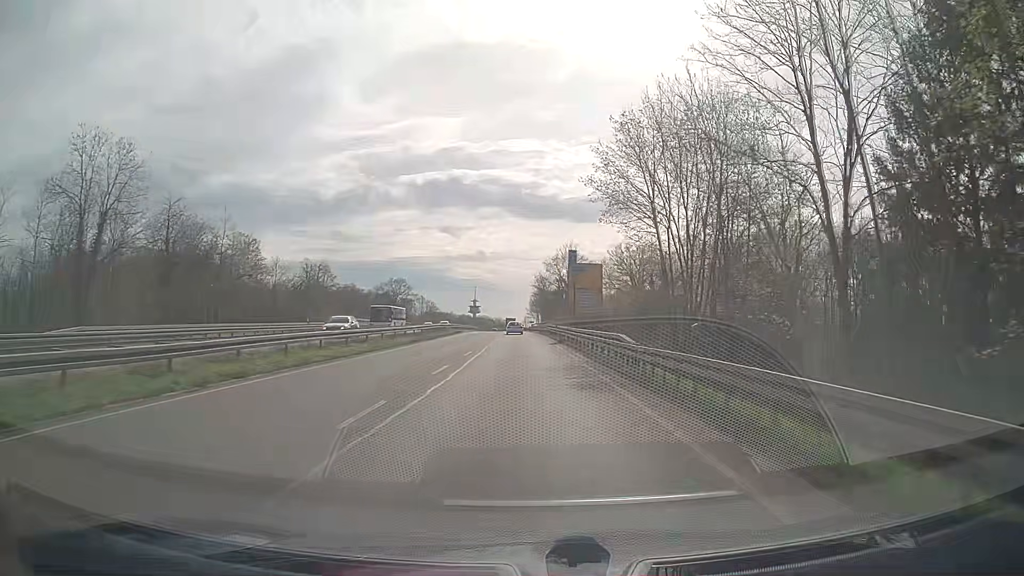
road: trunk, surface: asphalt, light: Day
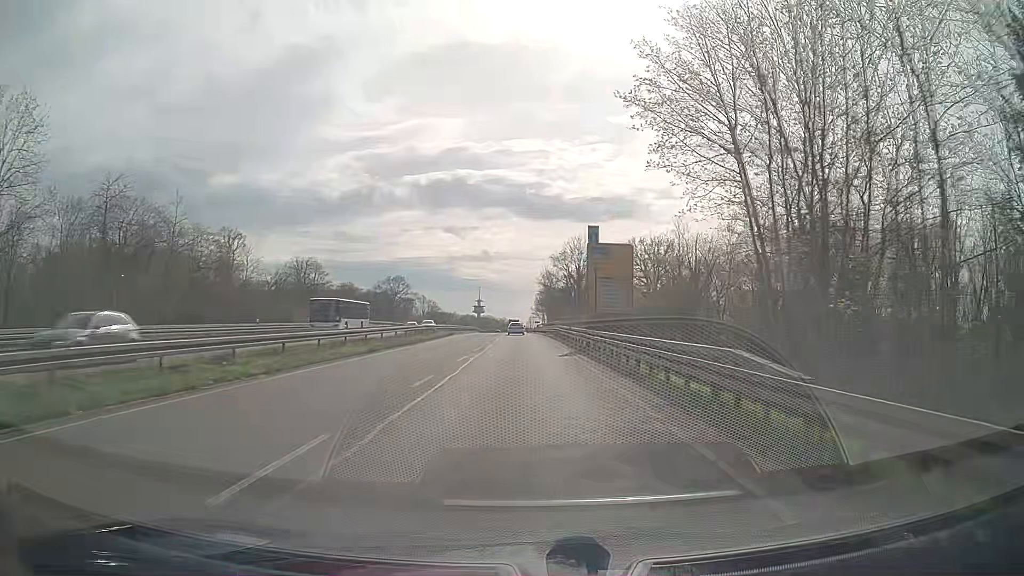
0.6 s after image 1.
(0.0, +12.5) m; 0°
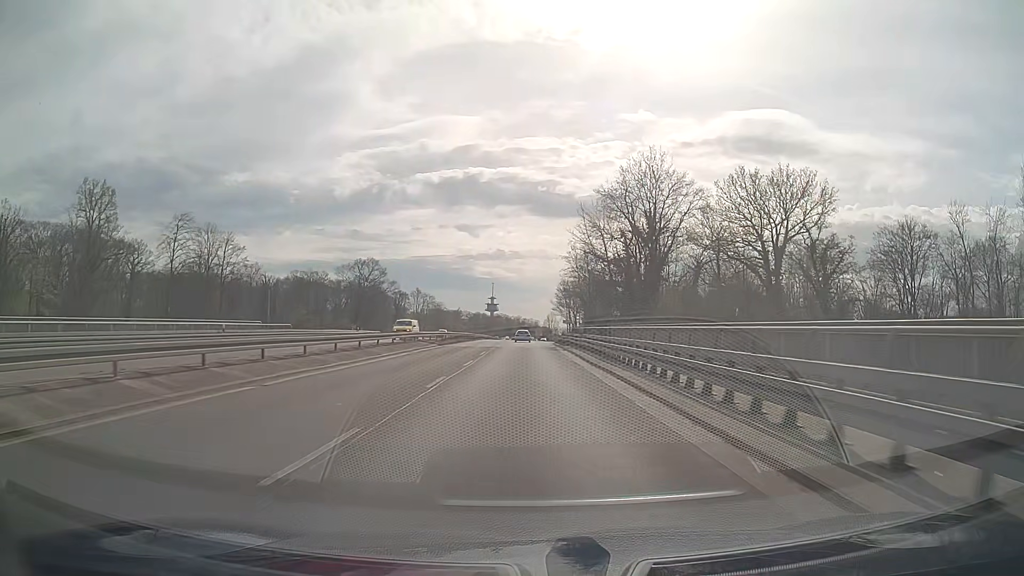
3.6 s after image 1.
(-0.9, +62.4) m; -1°
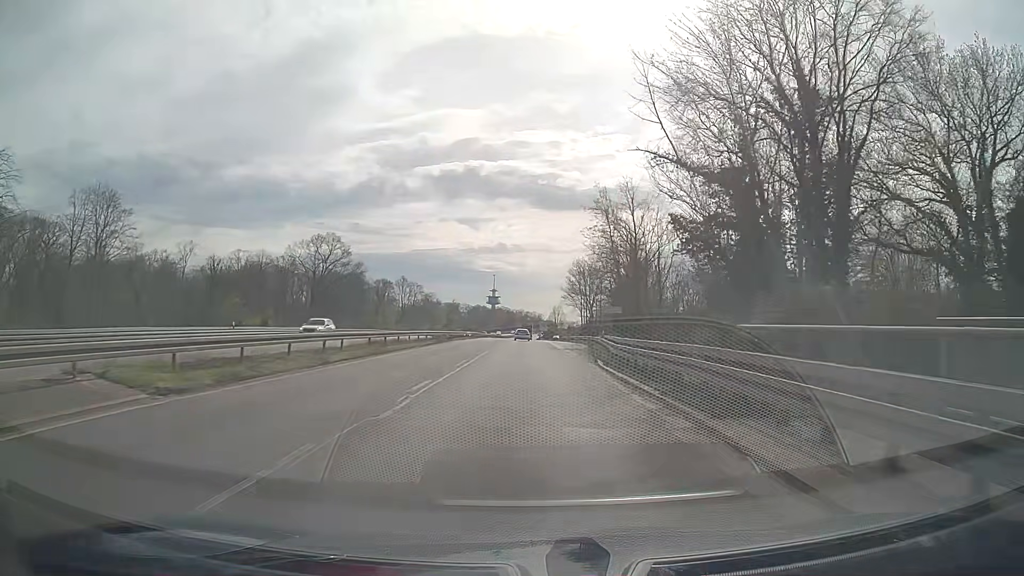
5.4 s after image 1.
(-0.2, +37.5) m; 0°
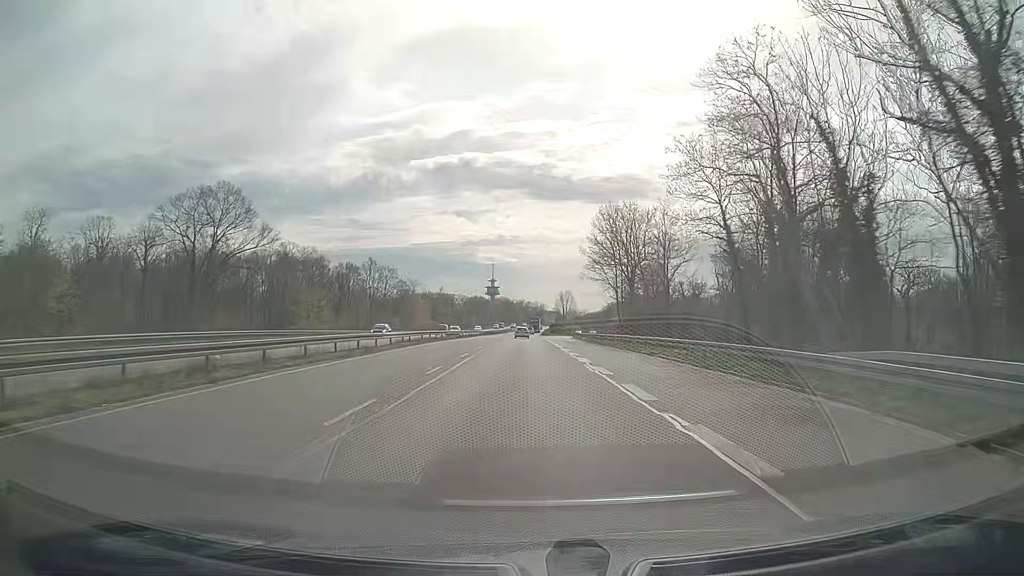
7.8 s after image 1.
(0.0, +50.1) m; 0°
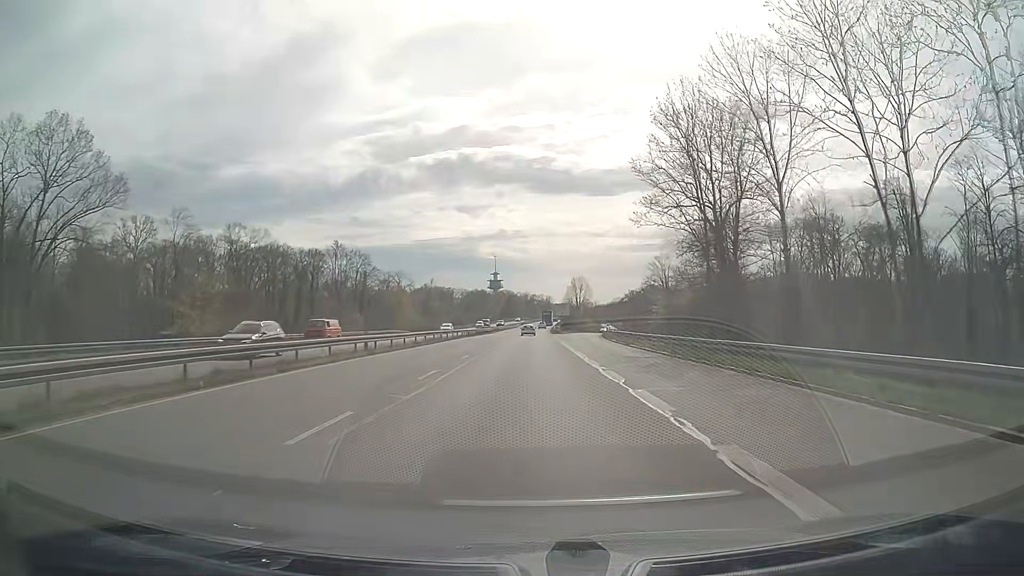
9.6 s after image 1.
(-0.1, +37.6) m; 0°
